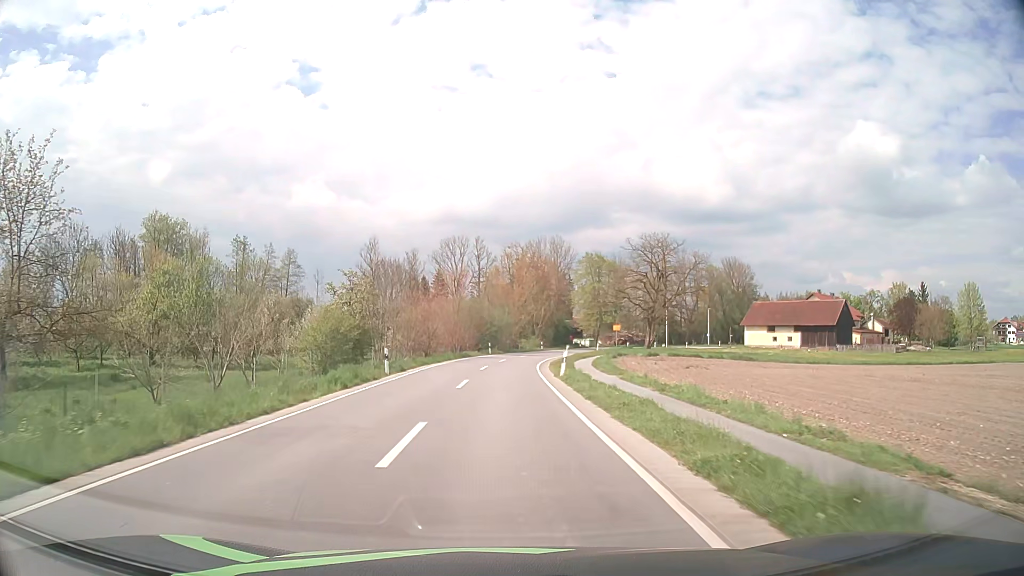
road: secondary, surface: asphalt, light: Day
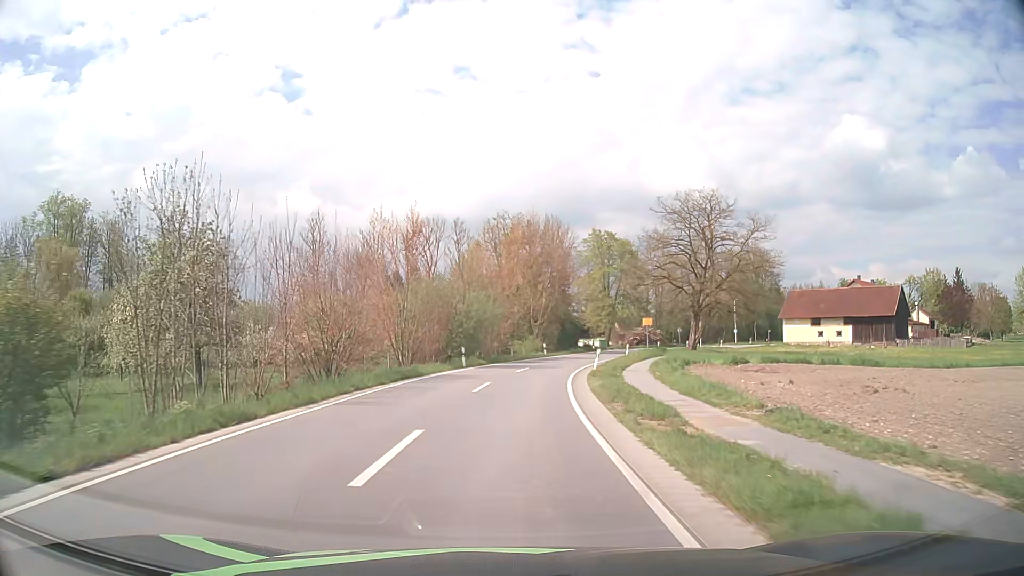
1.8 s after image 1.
(+0.1, +24.8) m; +1°
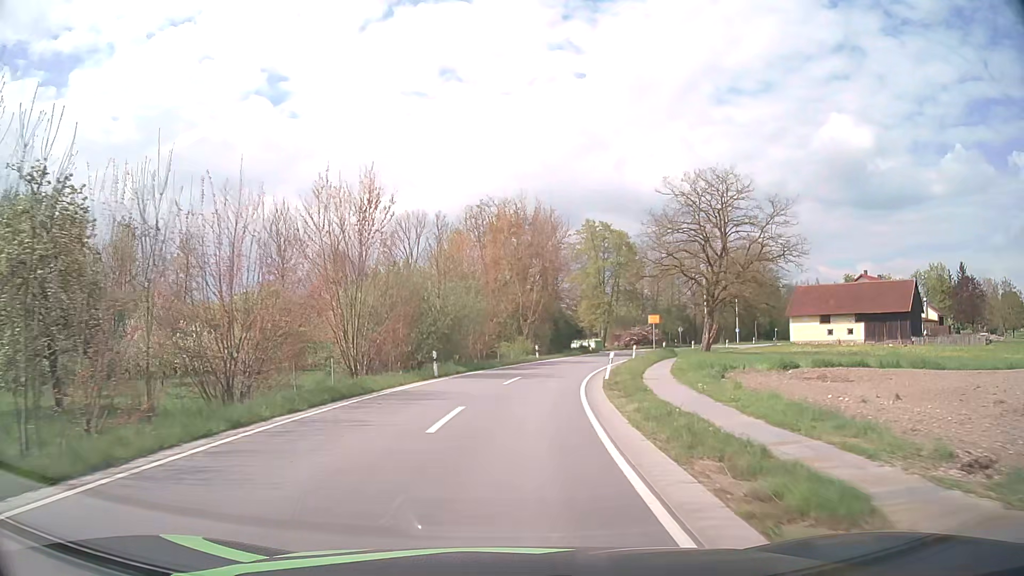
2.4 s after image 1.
(+0.1, +8.0) m; +1°
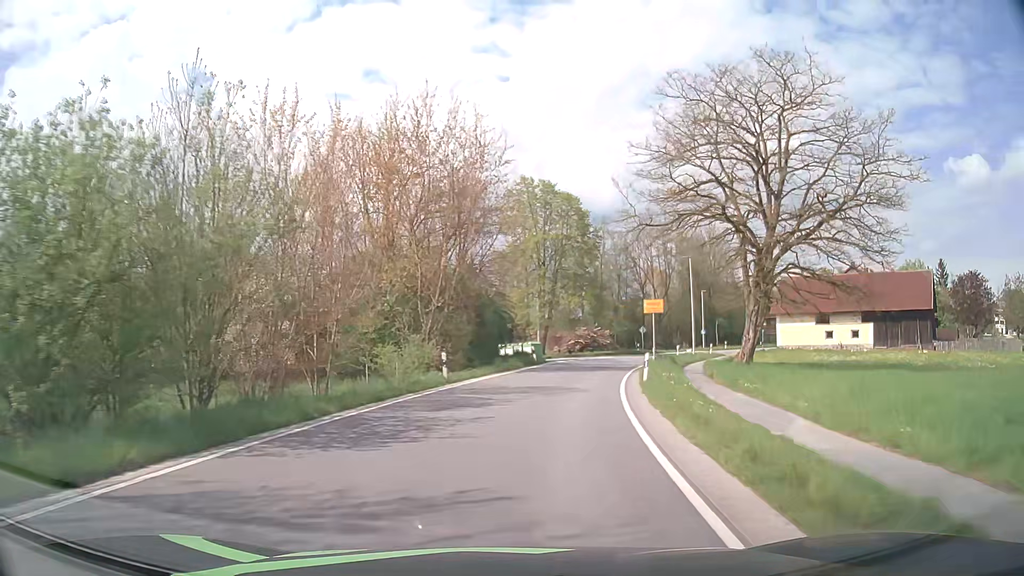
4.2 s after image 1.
(+1.1, +23.4) m; +7°
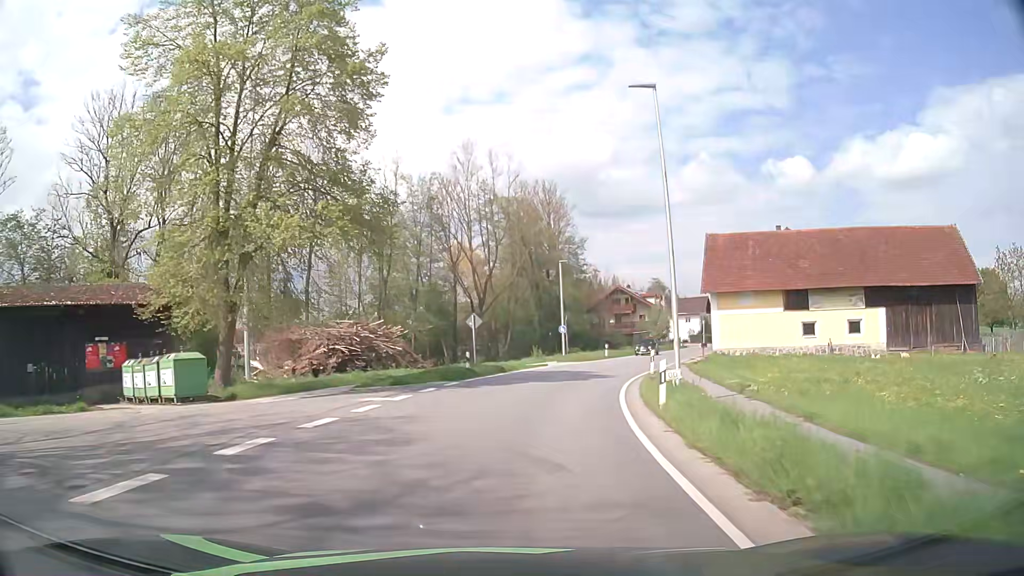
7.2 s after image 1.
(+5.6, +37.8) m; +17°
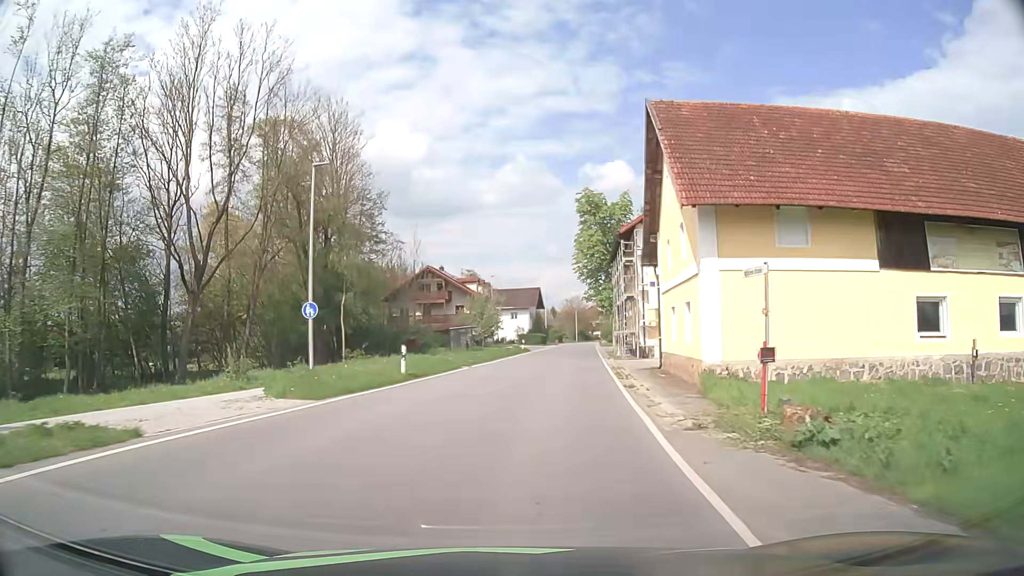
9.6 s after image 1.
(+4.2, +30.2) m; +16°
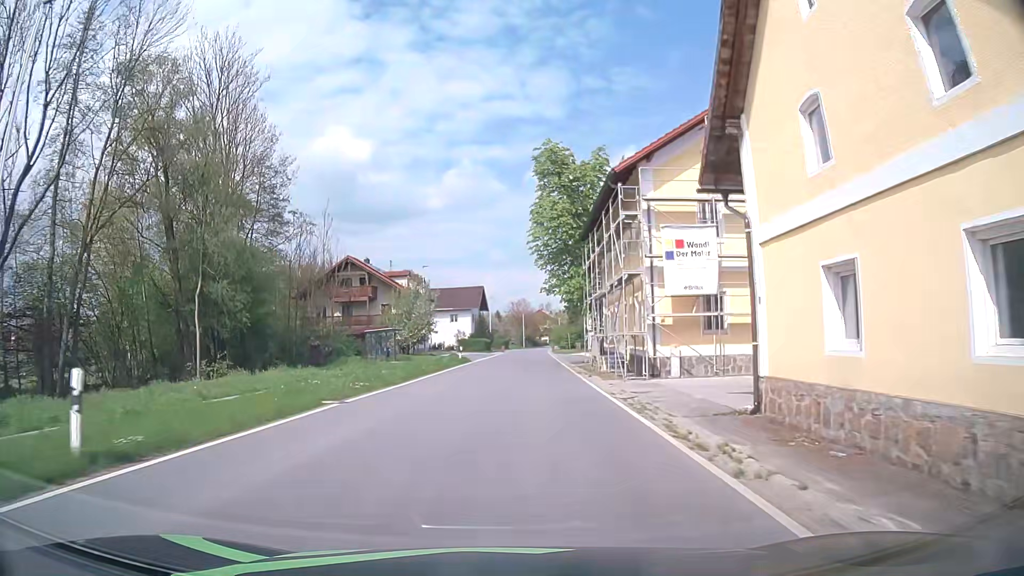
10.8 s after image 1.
(+0.7, +15.3) m; +5°
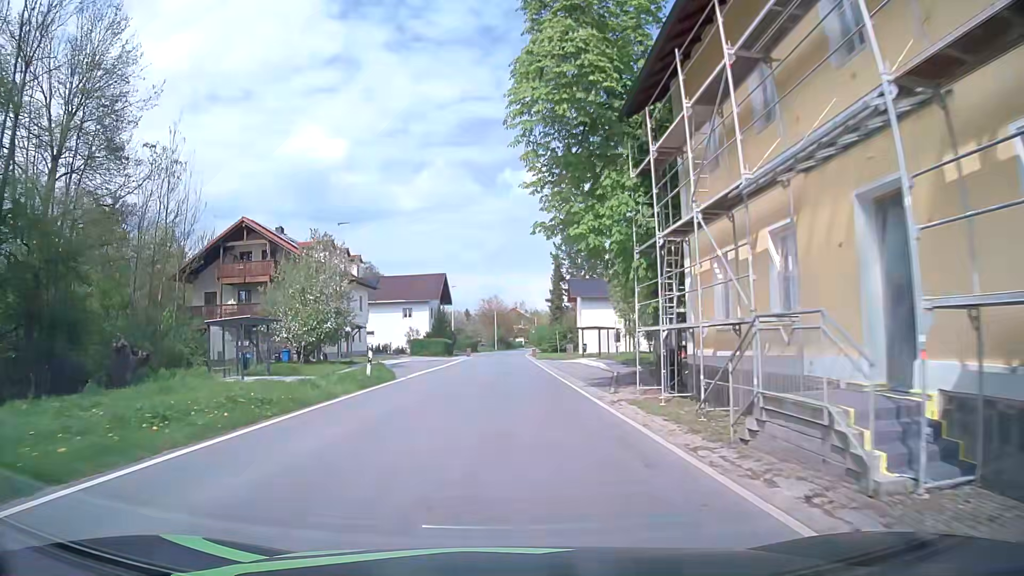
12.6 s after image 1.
(+0.6, +22.9) m; +2°
